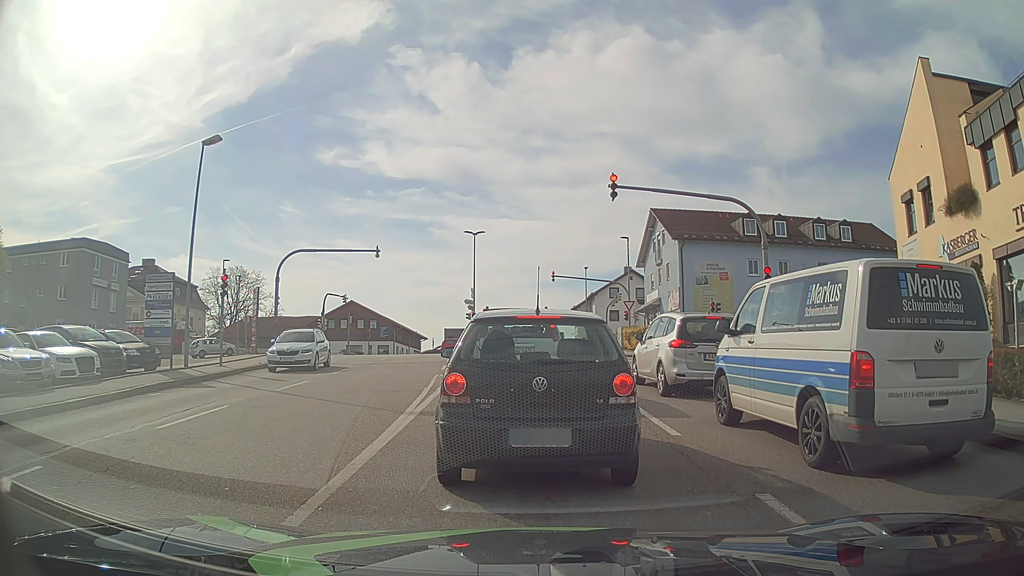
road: tertiary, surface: asphalt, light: Day
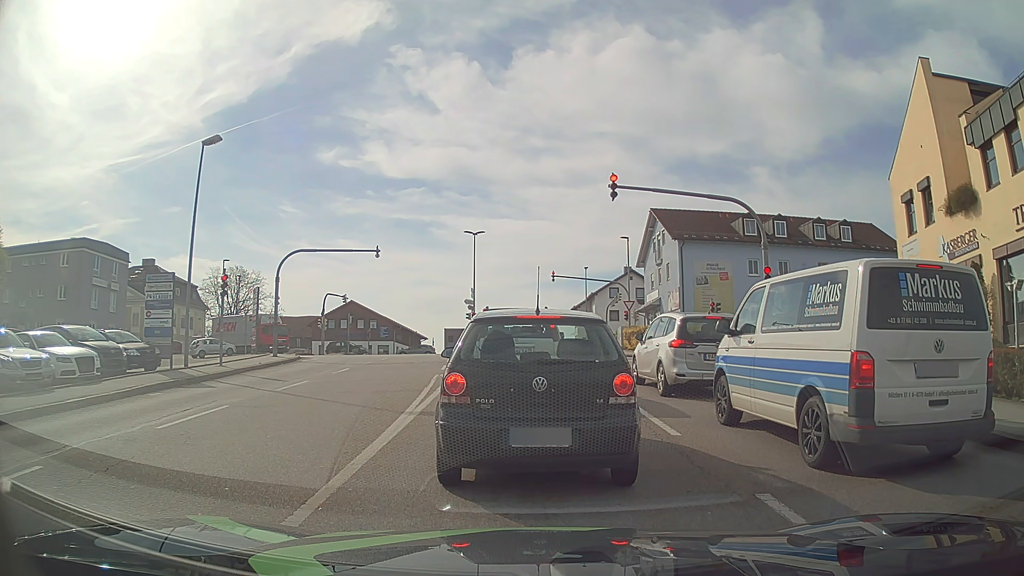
(0.0, 0.0) m; 0°
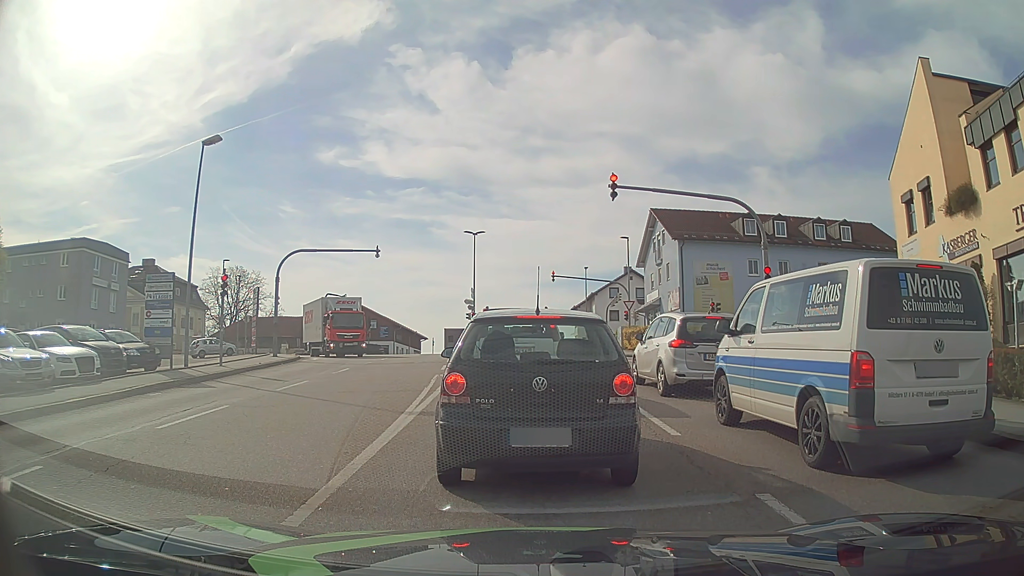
(0.0, 0.0) m; 0°
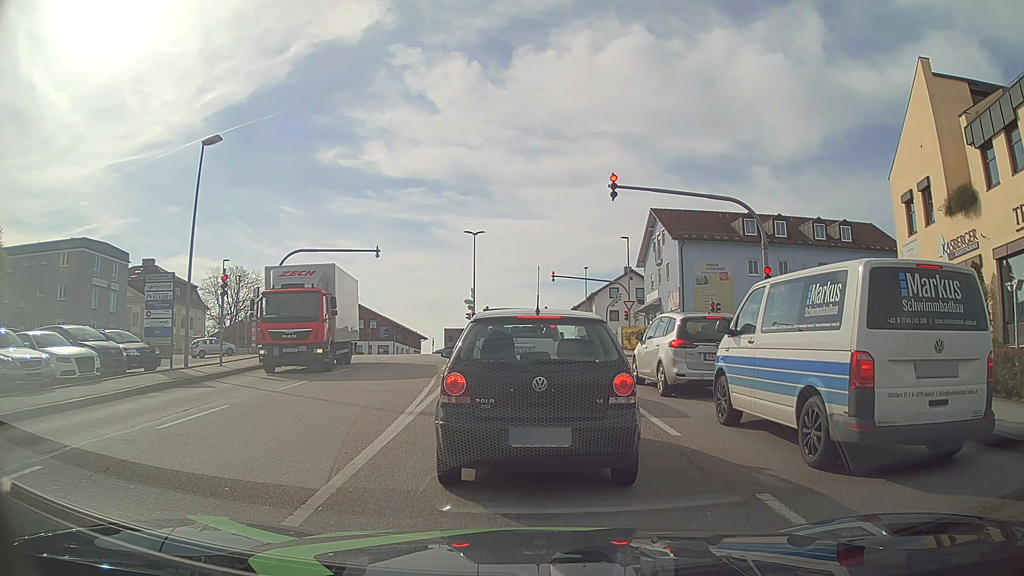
(0.0, 0.0) m; 0°
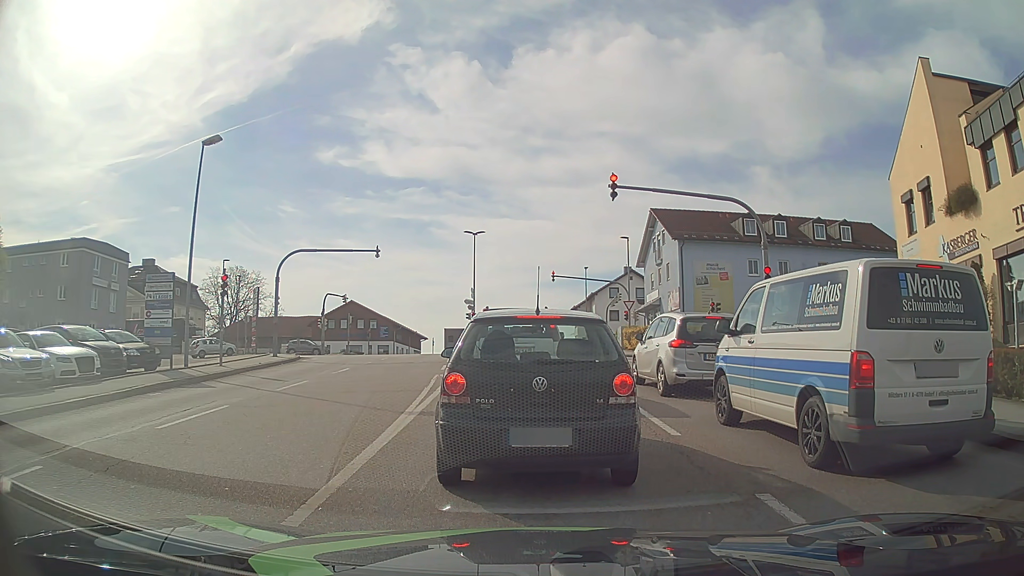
(0.0, 0.0) m; 0°
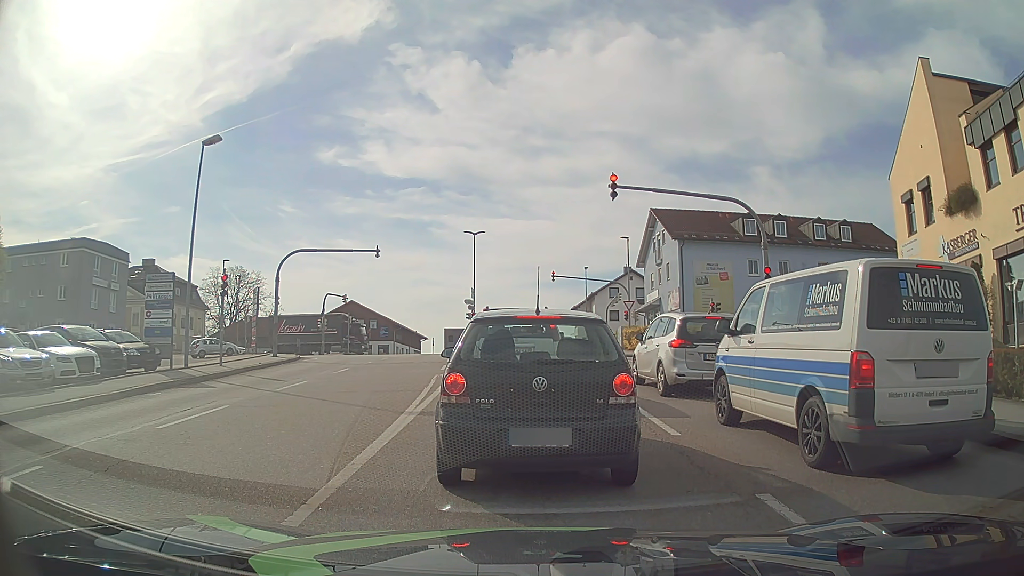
(0.0, 0.0) m; 0°
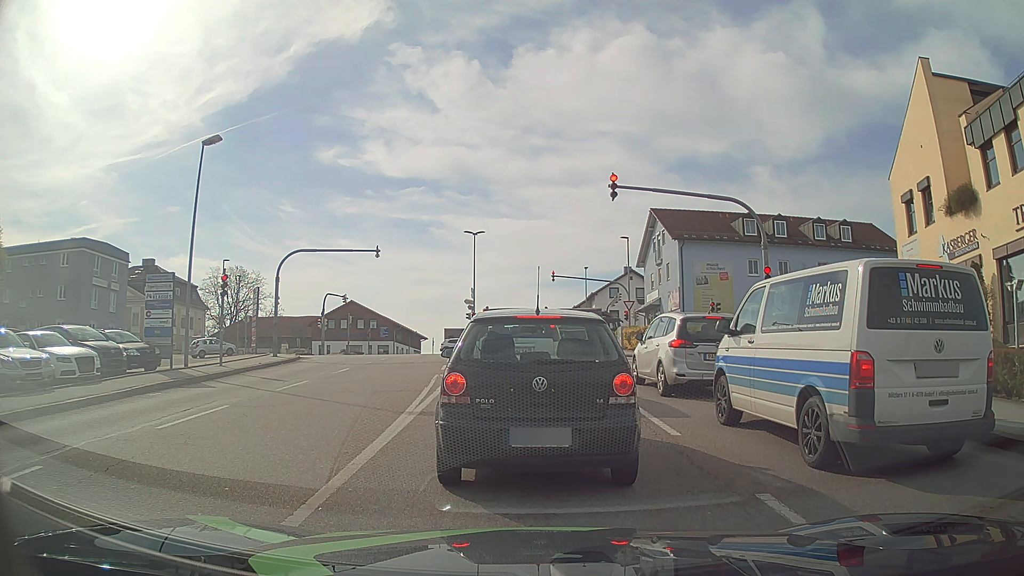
(0.0, 0.0) m; 0°
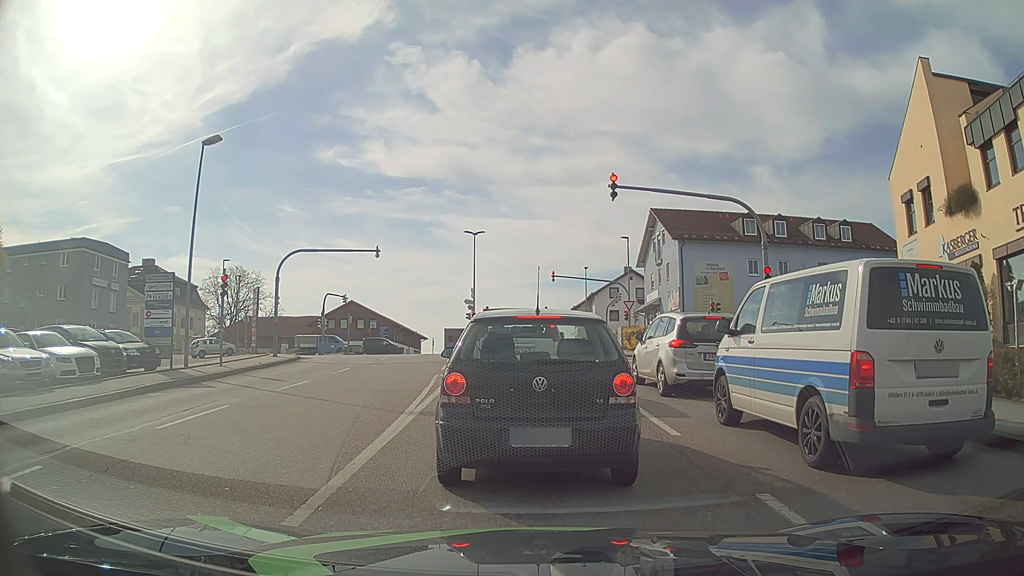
(0.0, 0.0) m; 0°
(0, +10) (-1, +20) (-2, +30) (-2, +40) (-3, +50) (-4, +60) (-8, +69) (-17, +73) (-27, +73) (-37, +73) m
